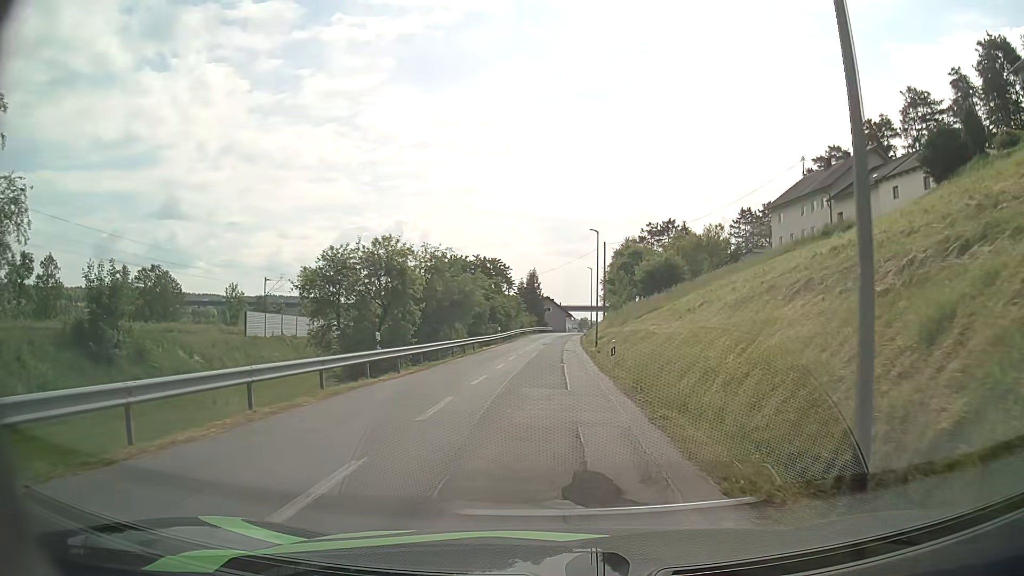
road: unclassified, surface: asphalt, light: Day
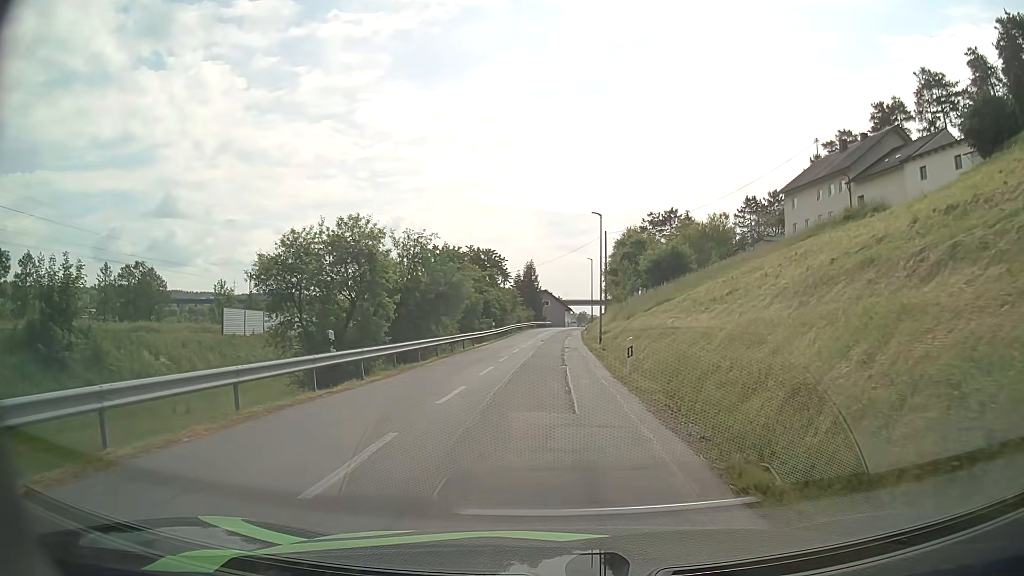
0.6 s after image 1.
(0.0, +4.6) m; 0°
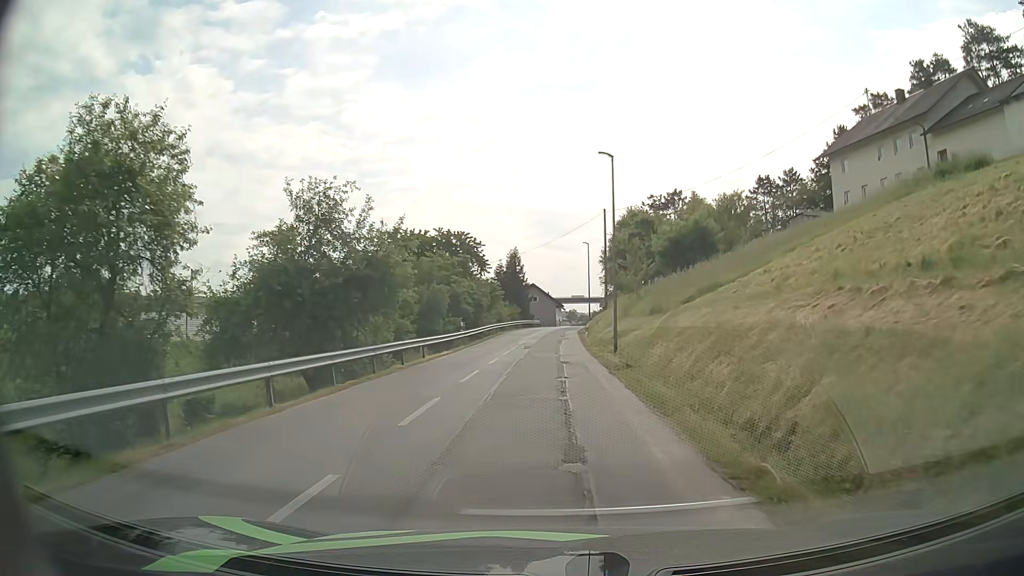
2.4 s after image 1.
(0.0, +14.3) m; +1°
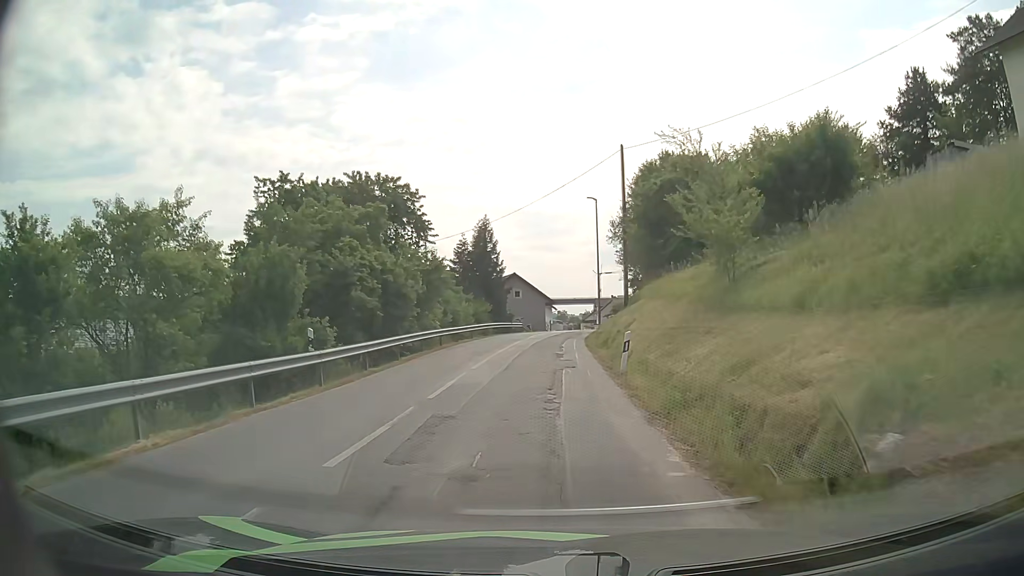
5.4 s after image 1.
(+0.1, +24.7) m; +1°
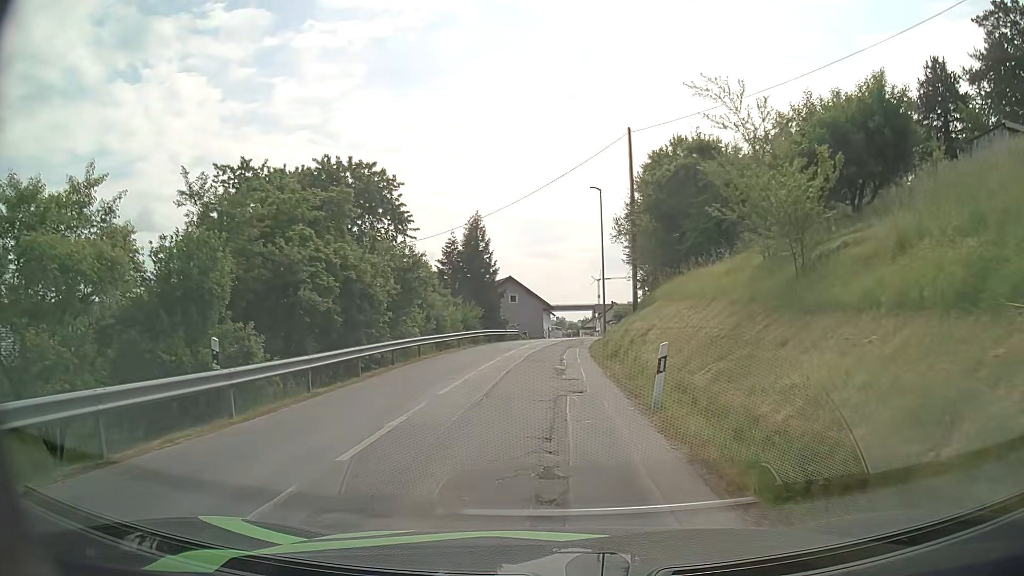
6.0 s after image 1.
(0.0, +5.0) m; 0°
